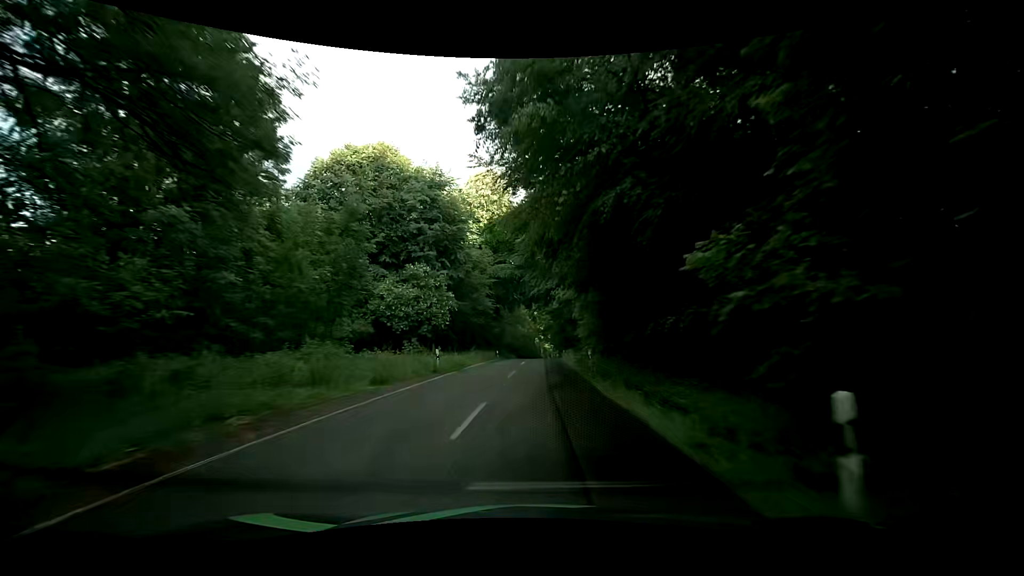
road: tertiary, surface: asphalt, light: Day
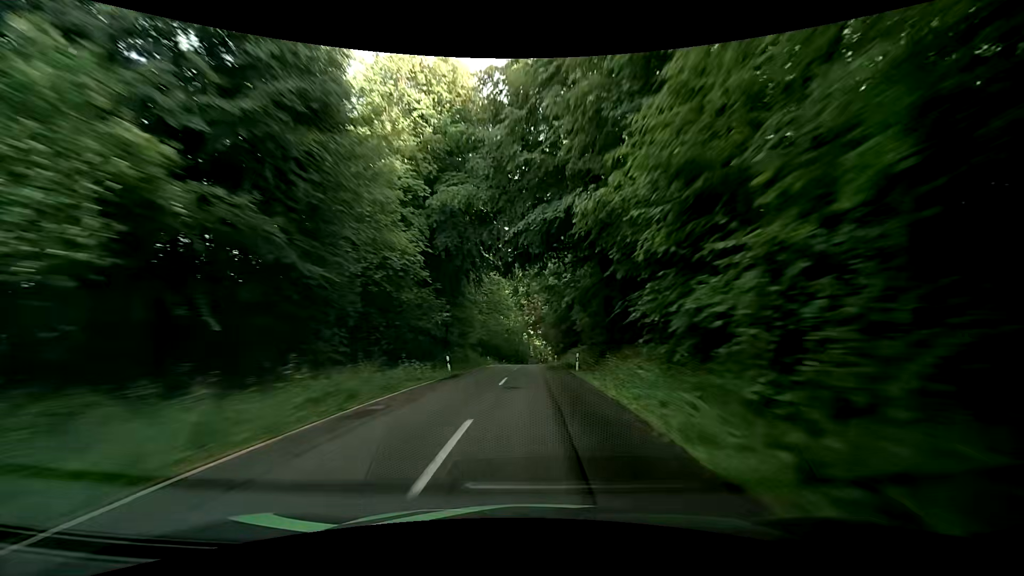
(+0.3, +25.9) m; +1°
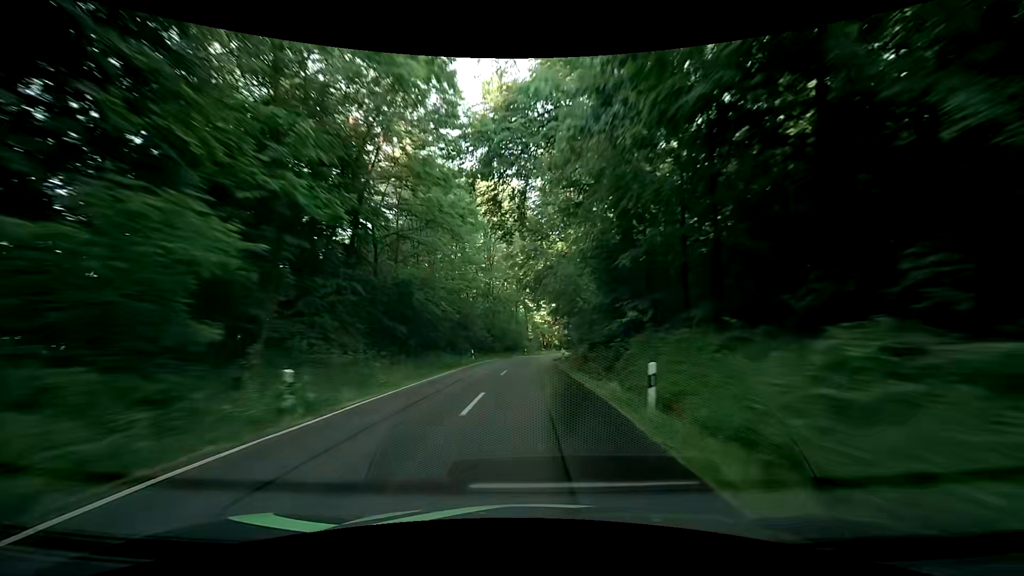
(+0.8, +42.0) m; 0°
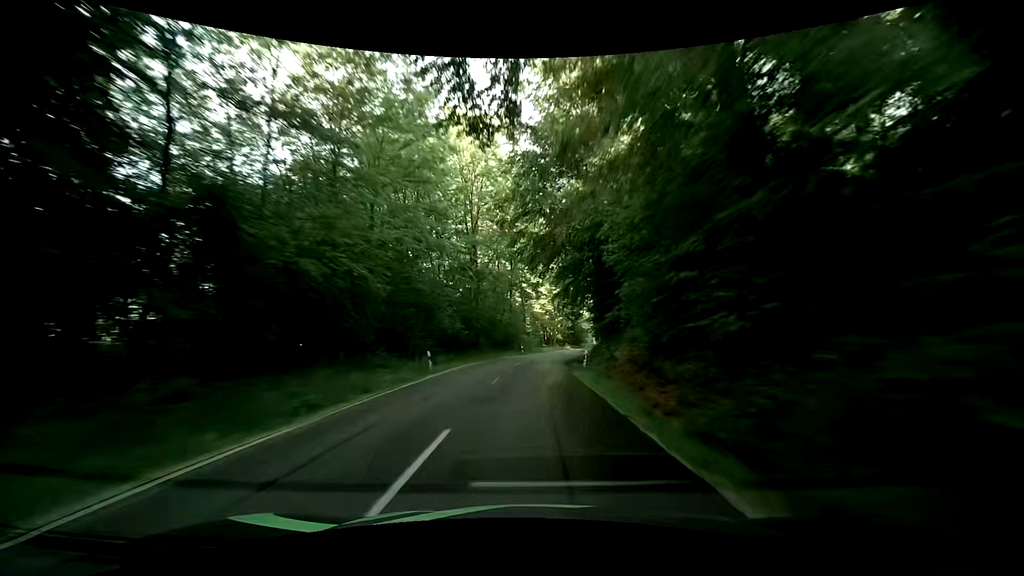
(+0.1, +17.0) m; 0°
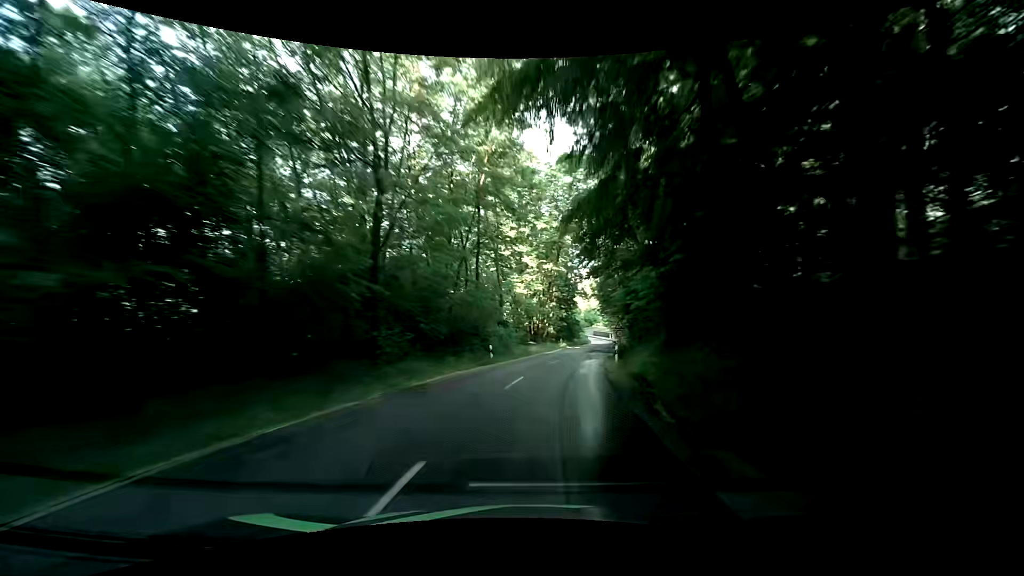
(0.0, +26.0) m; +2°
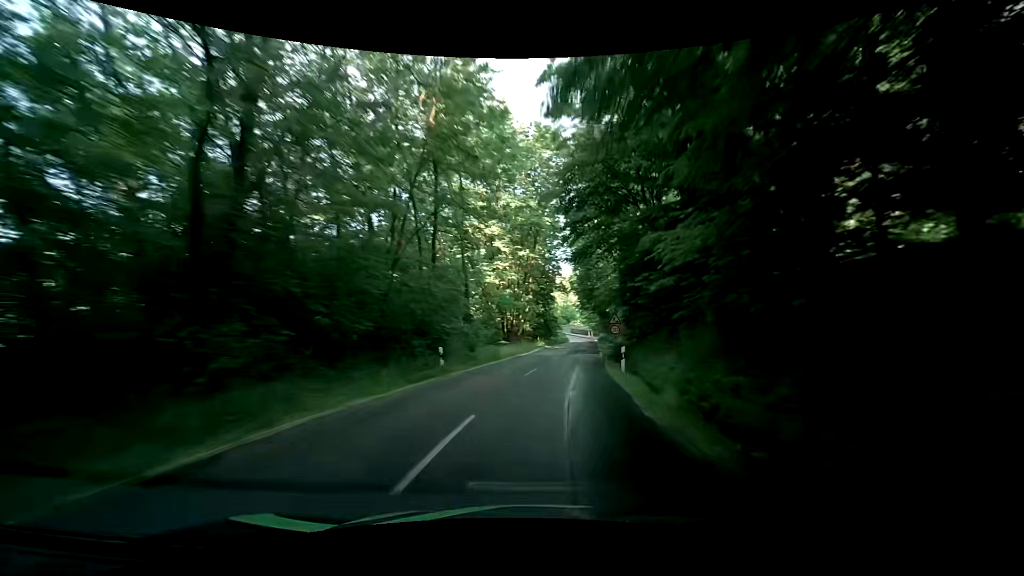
(+0.1, +8.5) m; +2°
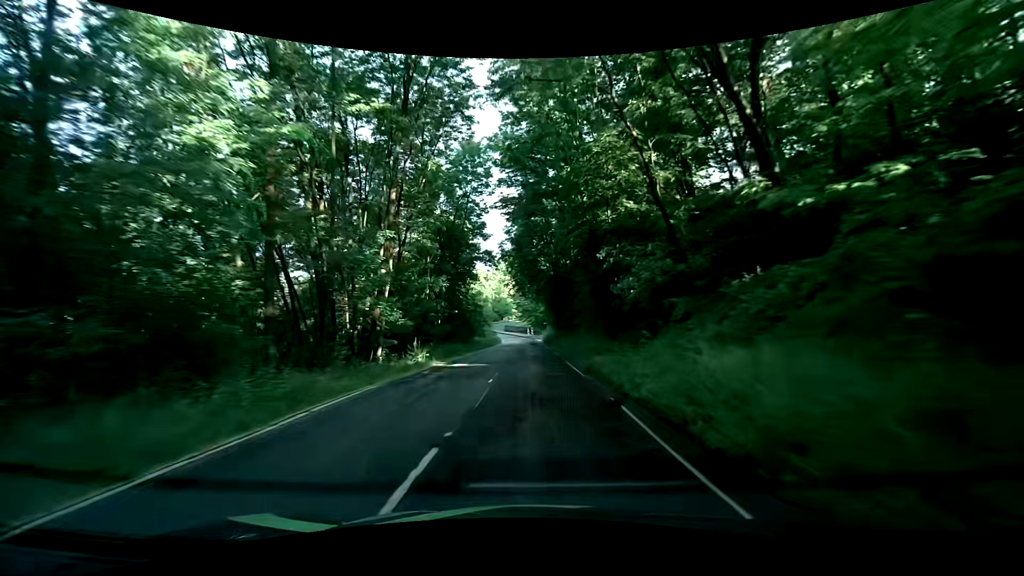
(+2.8, +32.6) m; +9°
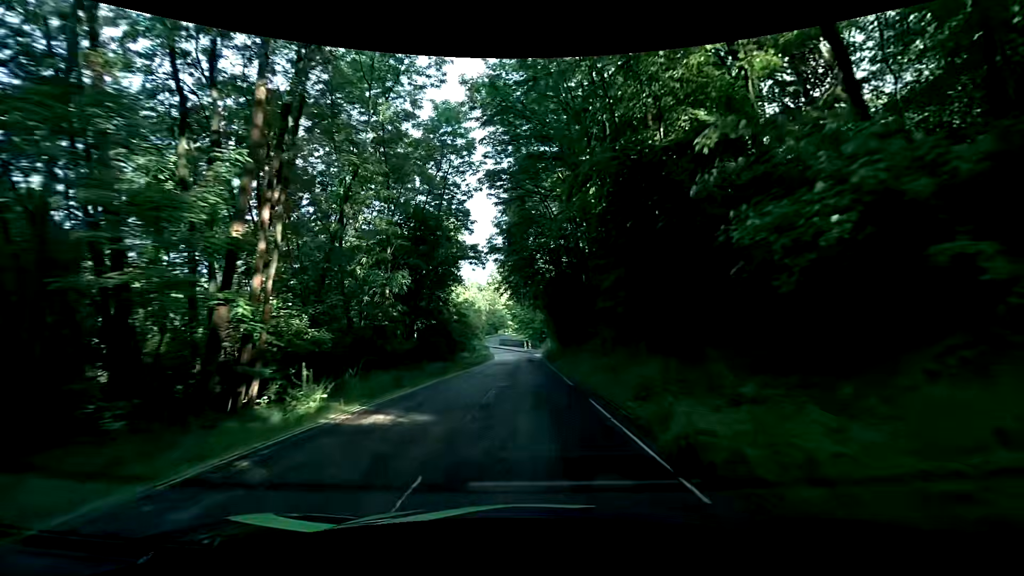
(-0.1, +10.2) m; -2°
